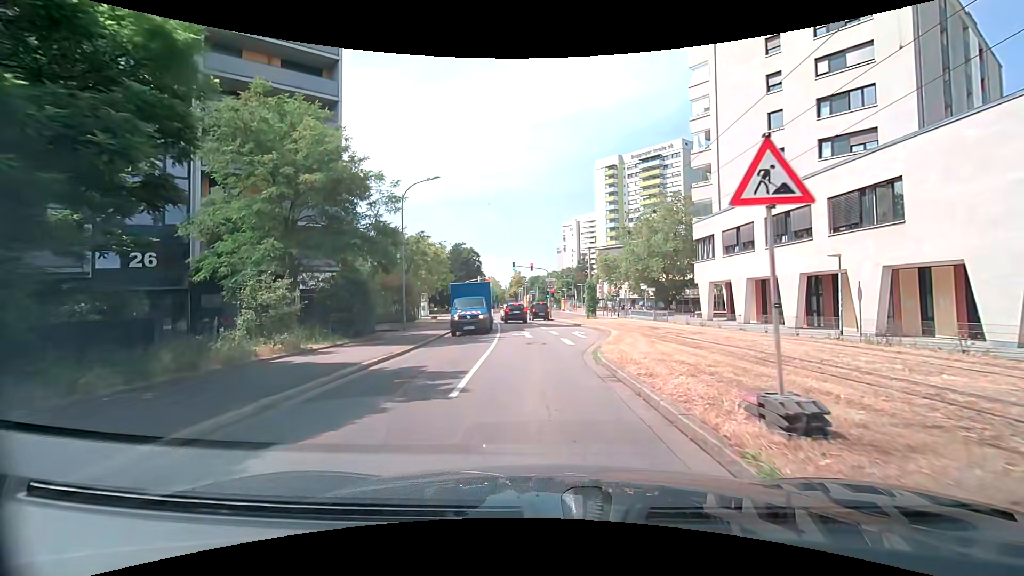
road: residential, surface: asphalt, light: Day
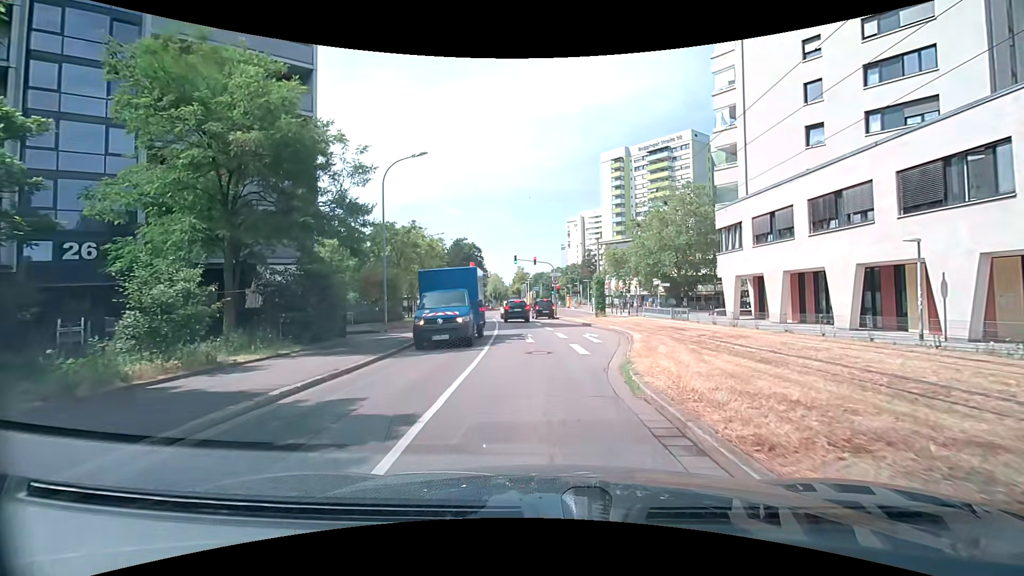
(-0.1, +4.2) m; -1°
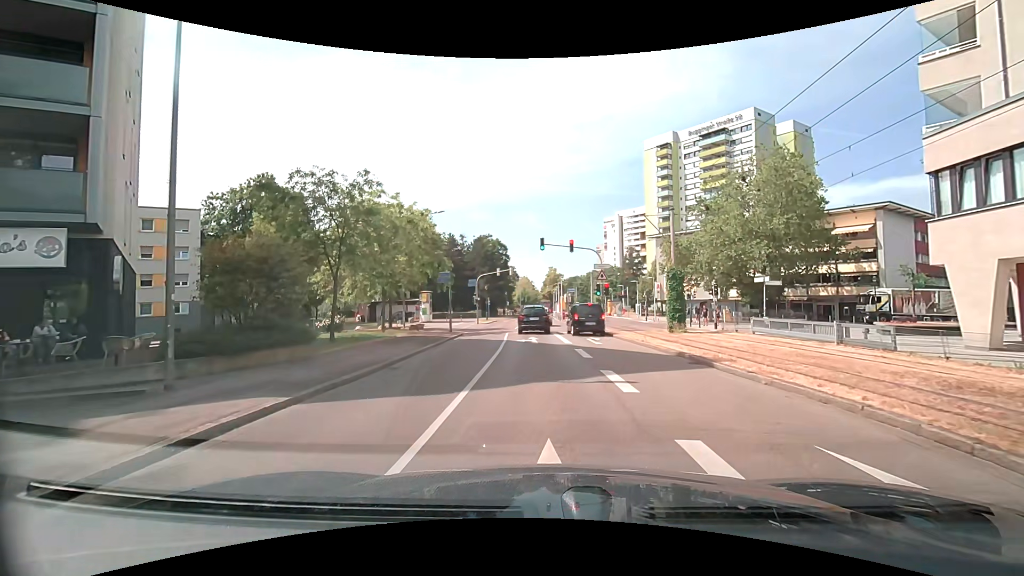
(-0.5, +16.5) m; -3°
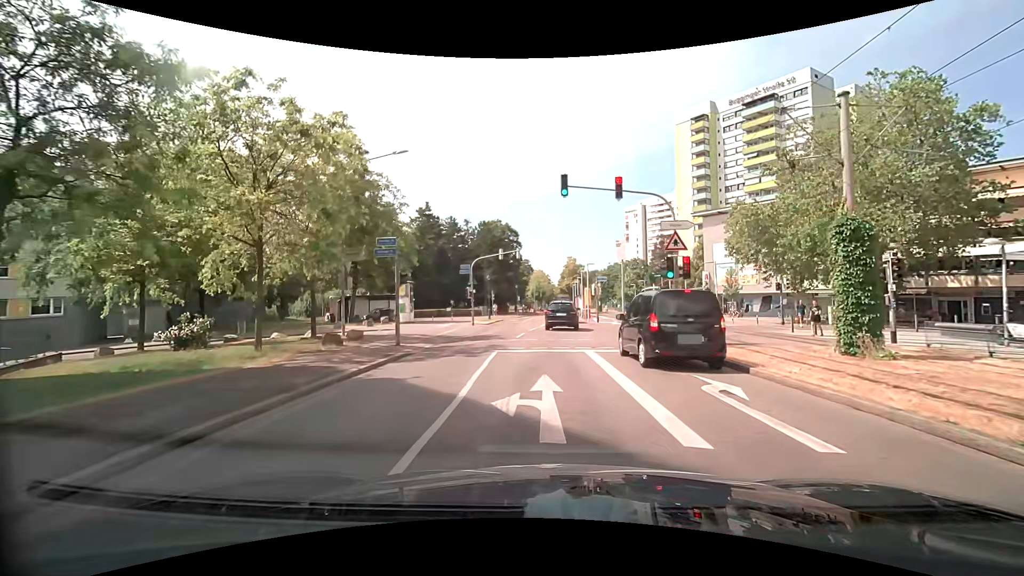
(-0.5, +15.4) m; -3°
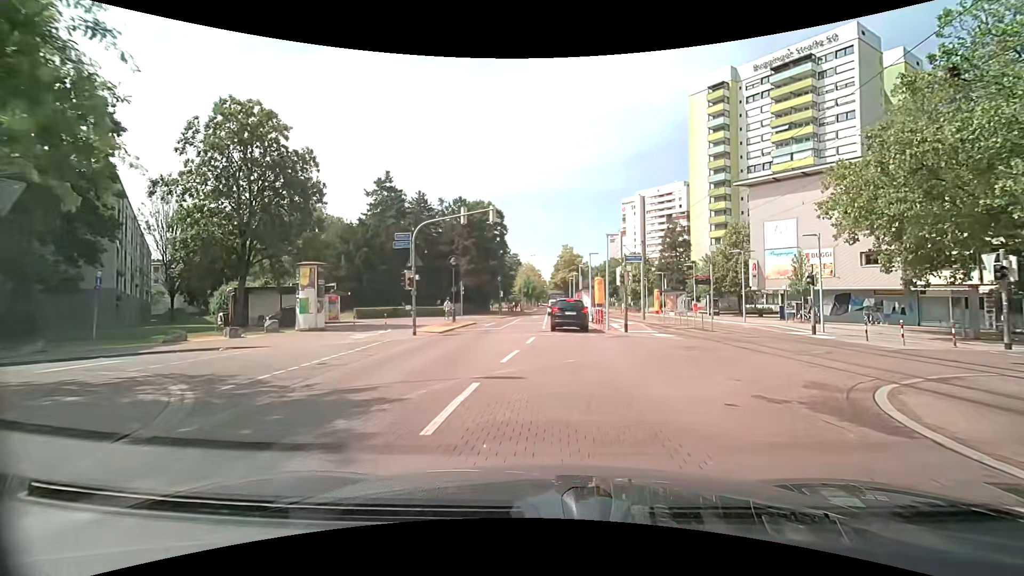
(-0.2, +16.8) m; 0°
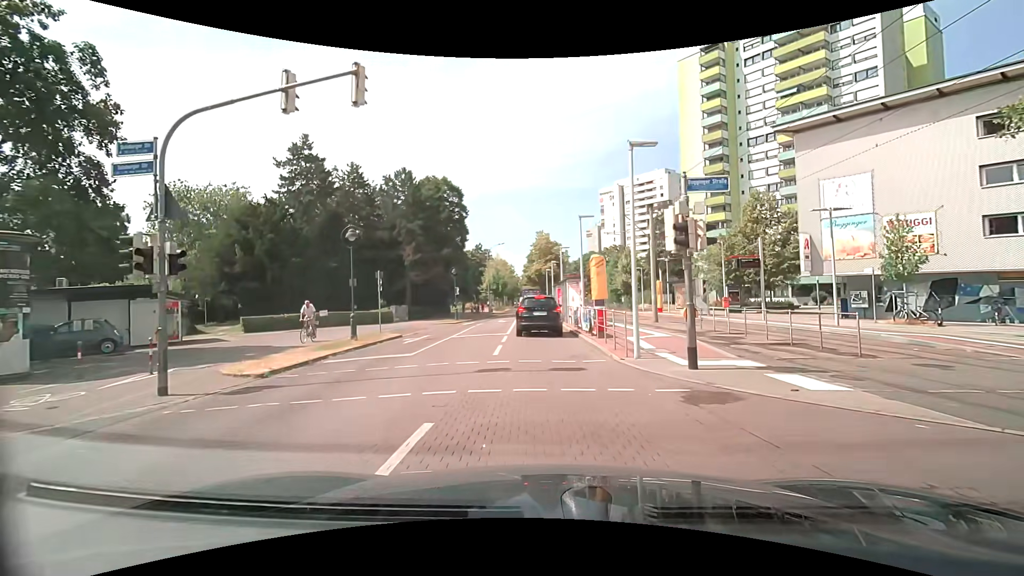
(+0.7, +14.3) m; +3°
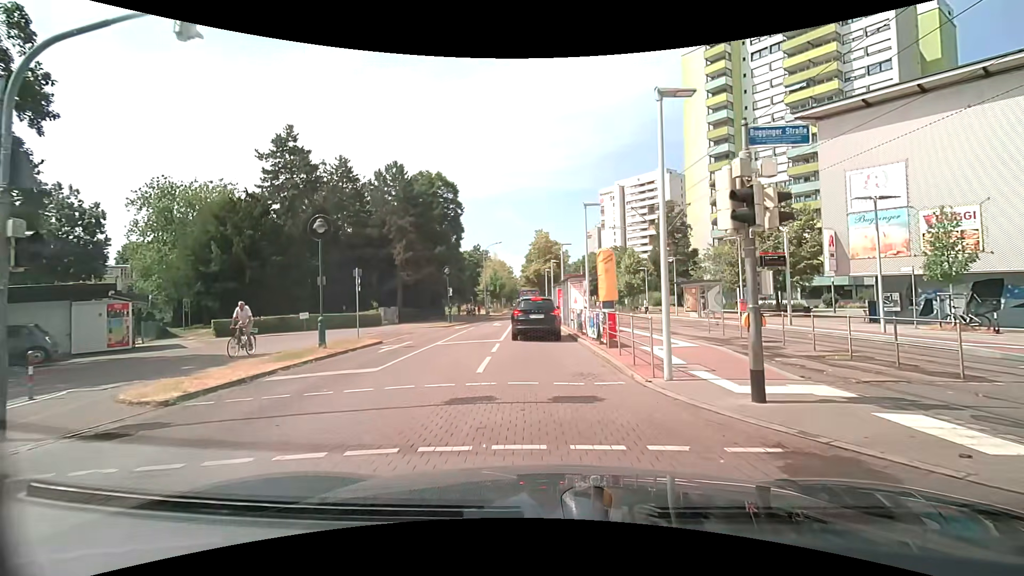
(0.0, +2.9) m; +1°
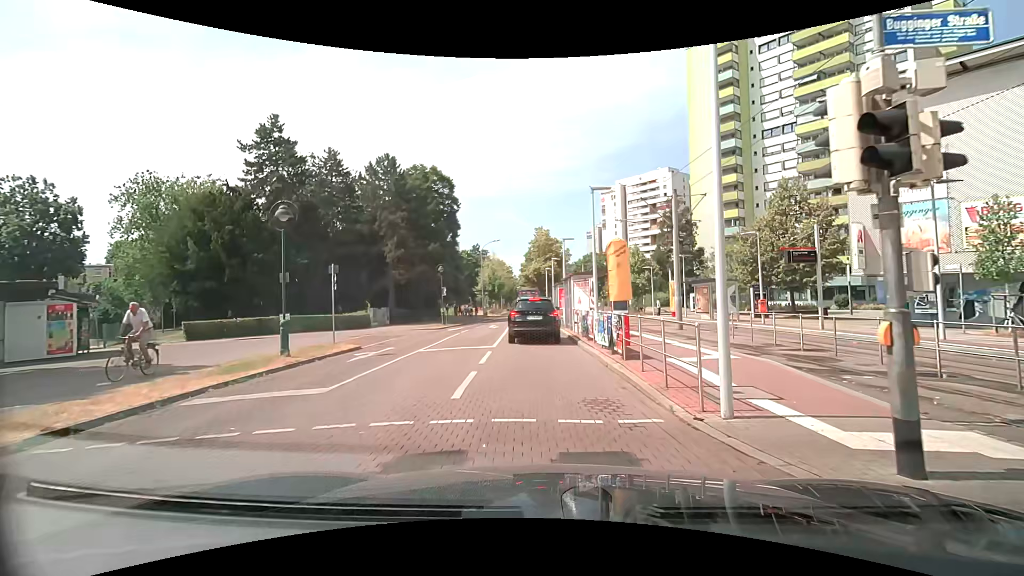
(0.0, +2.6) m; -1°
